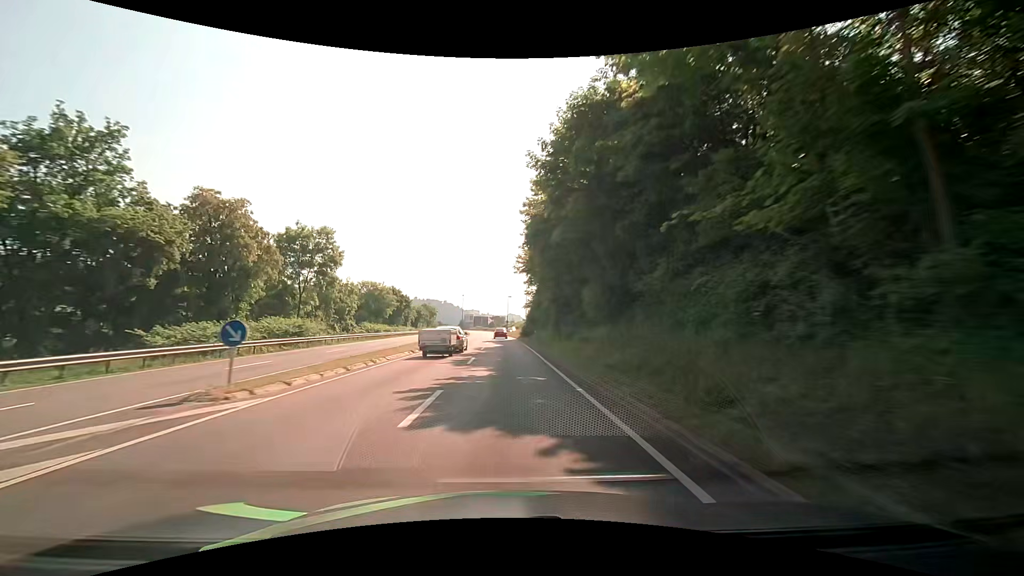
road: primary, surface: asphalt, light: Day
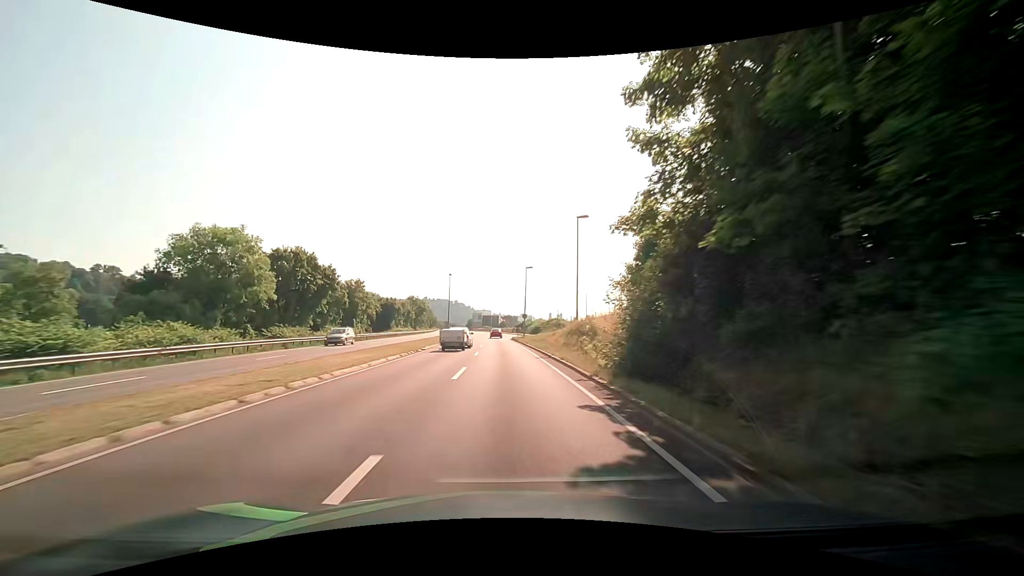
(-0.7, +53.7) m; -1°
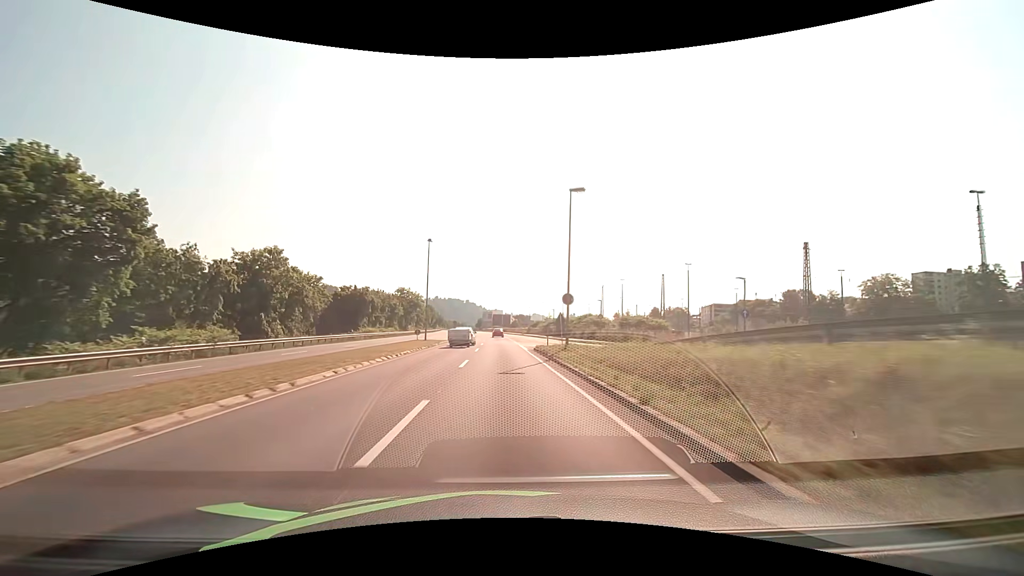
(-0.5, +32.2) m; -2°
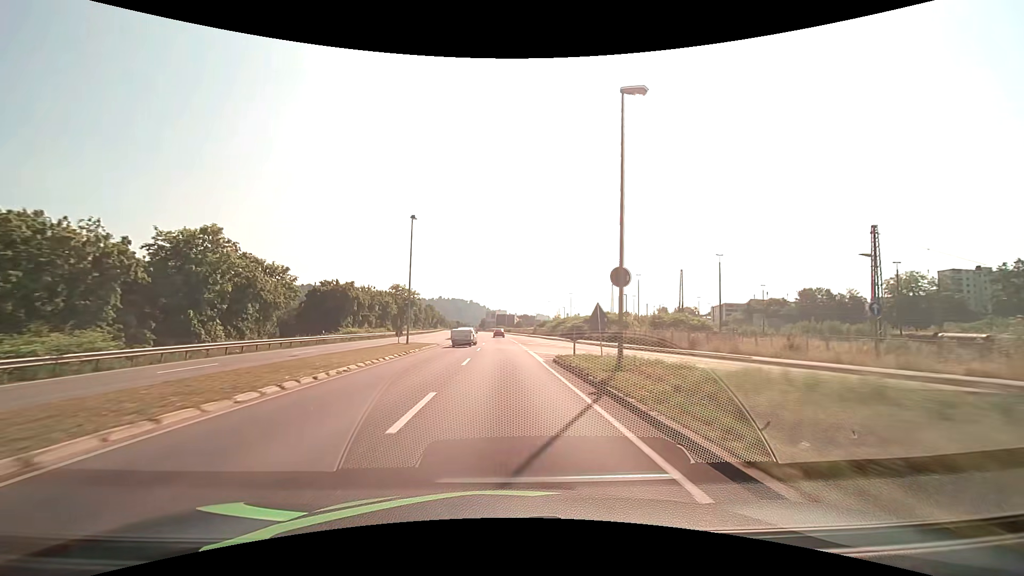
(0.0, +10.8) m; 0°
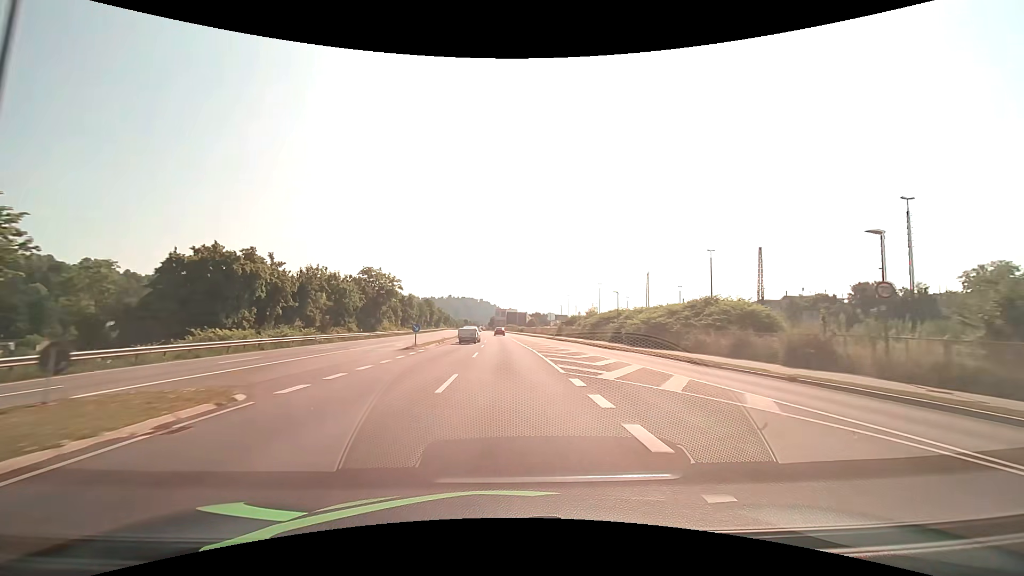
(-0.4, +32.3) m; -1°
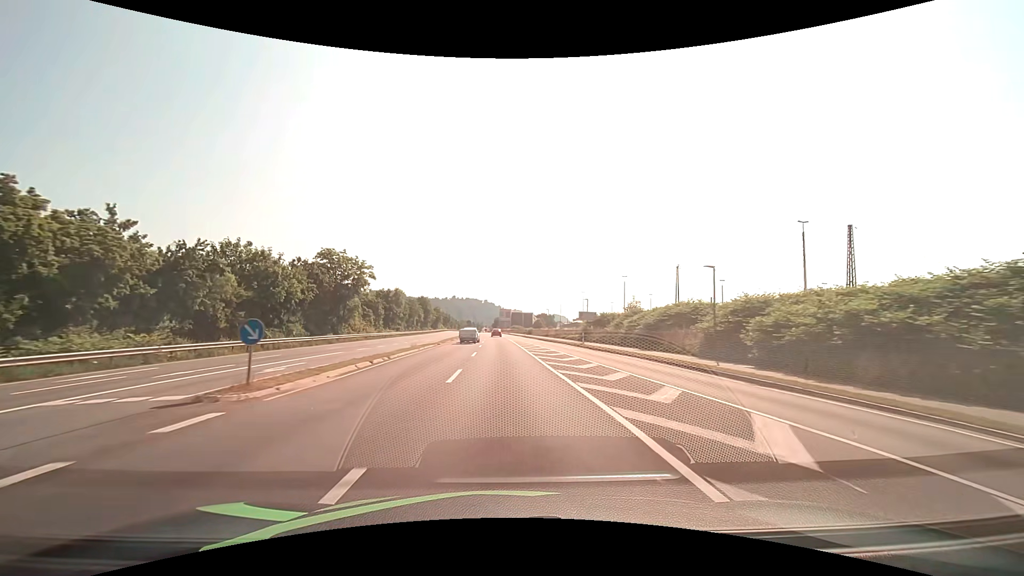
(-0.1, +21.6) m; -1°
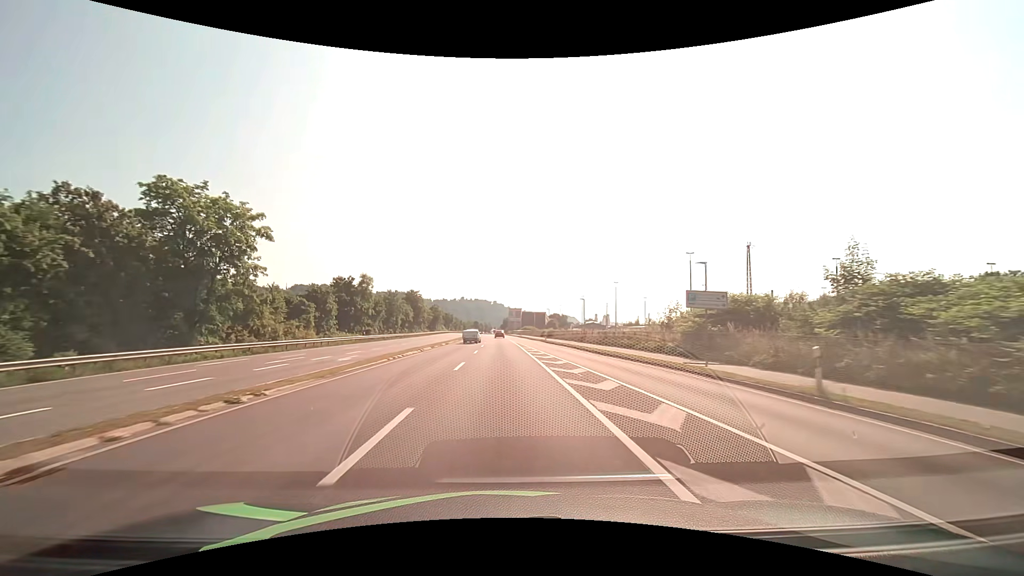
(-0.3, +32.3) m; -1°
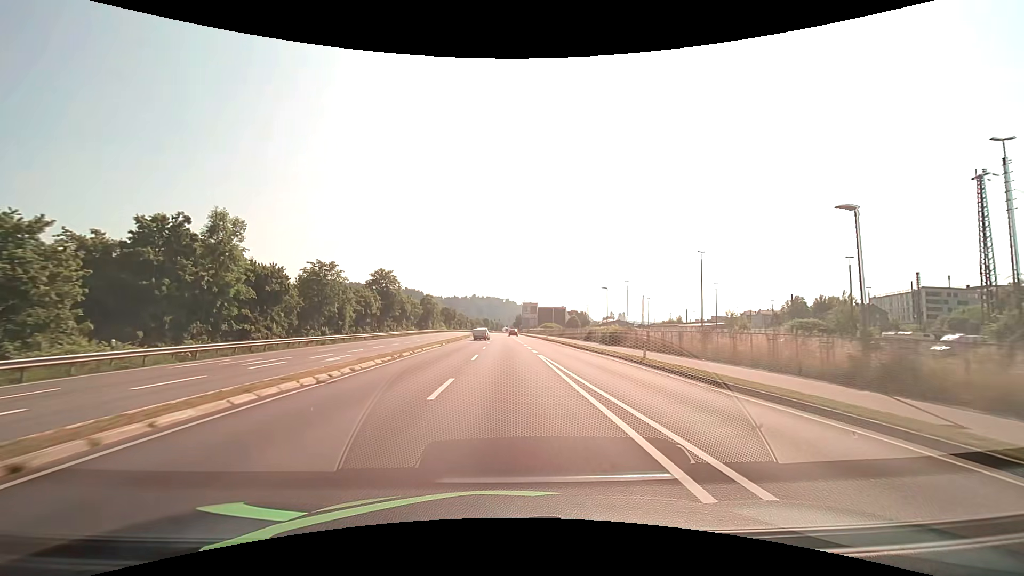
(-0.5, +43.1) m; -1°
(0, +10) (0, +20) (0, +30) (0, +40) (0, +50) (-1, +60) (-1, +70) (-1, +80) (-1, +90) (-1, +100) m
